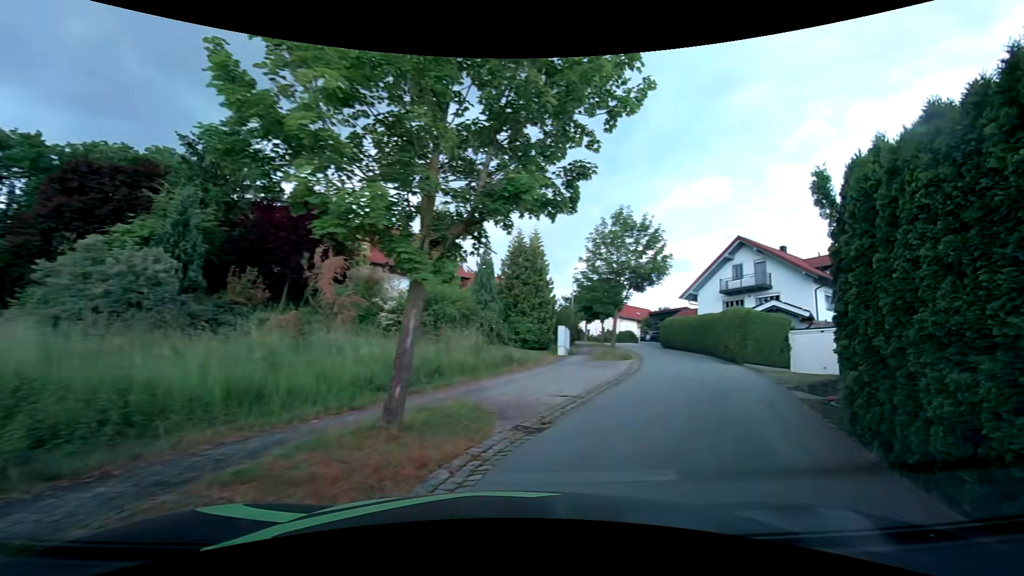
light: Day
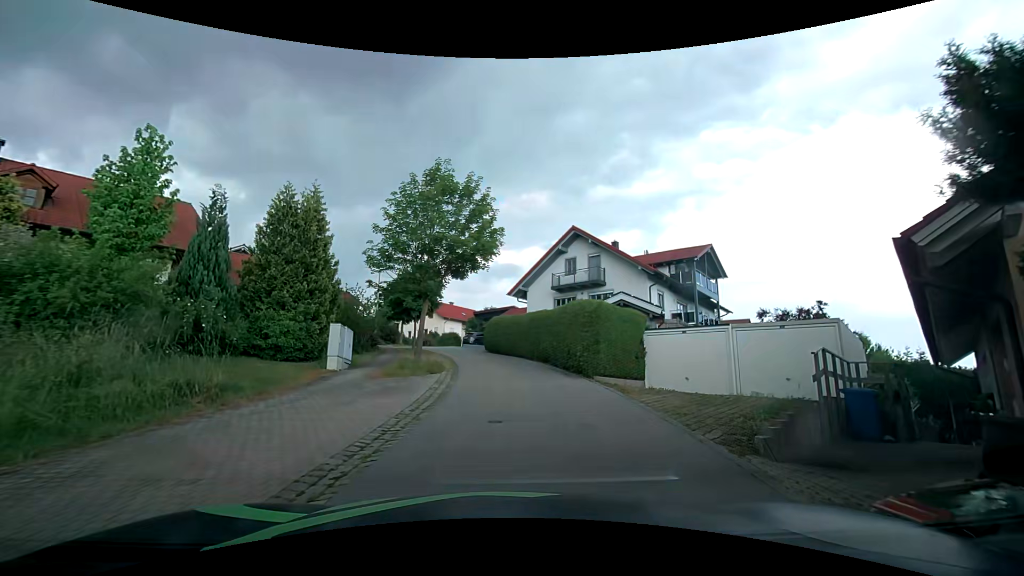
(+2.3, +7.8) m; +23°
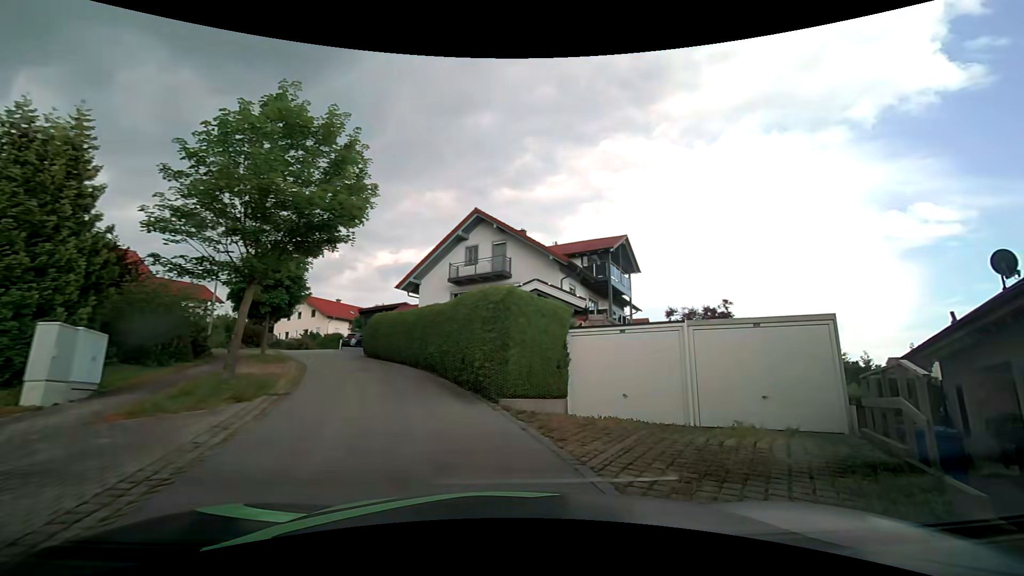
(+0.4, +5.4) m; +12°
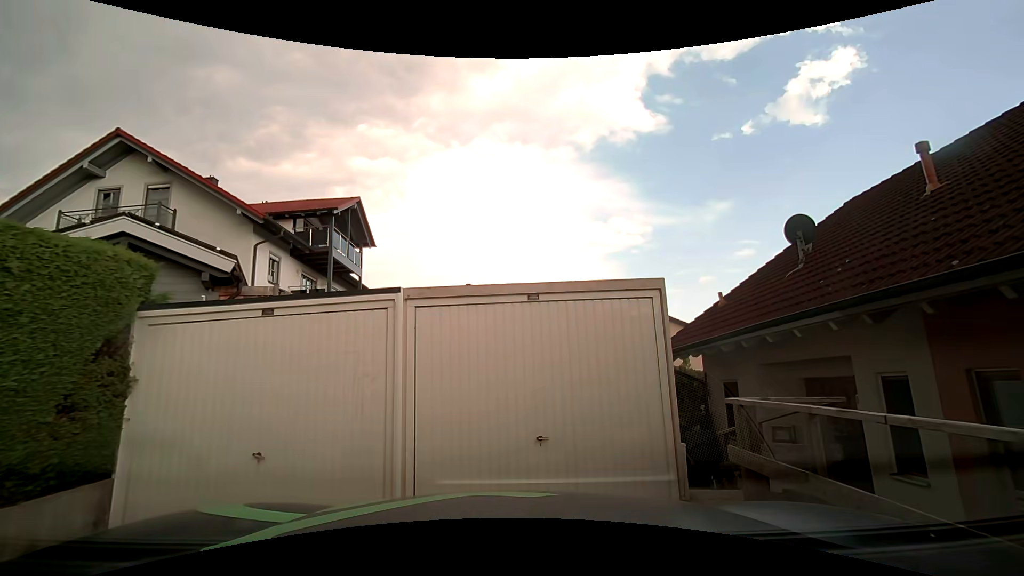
(+1.4, +6.2) m; +28°
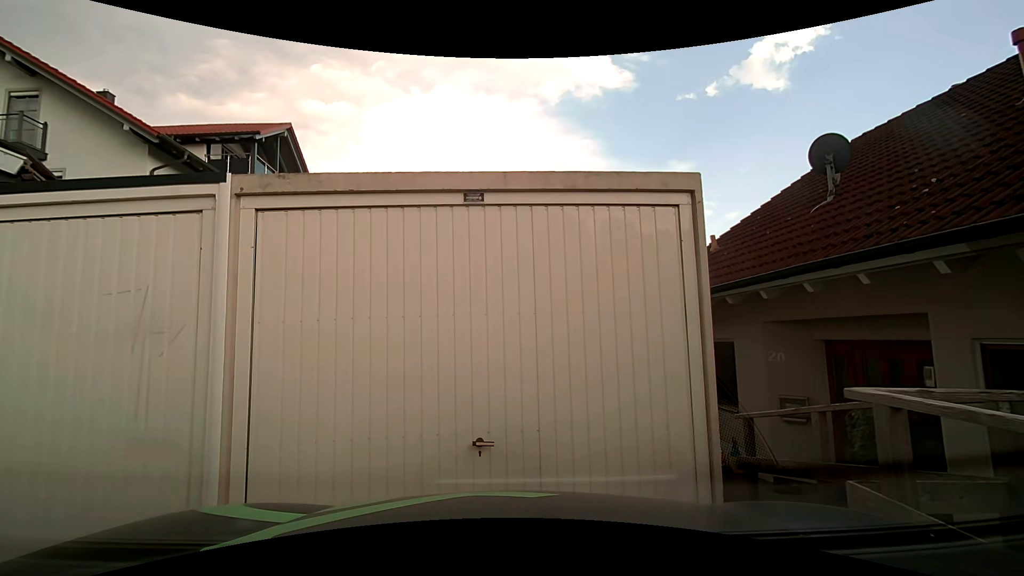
(+0.1, +2.2) m; +2°
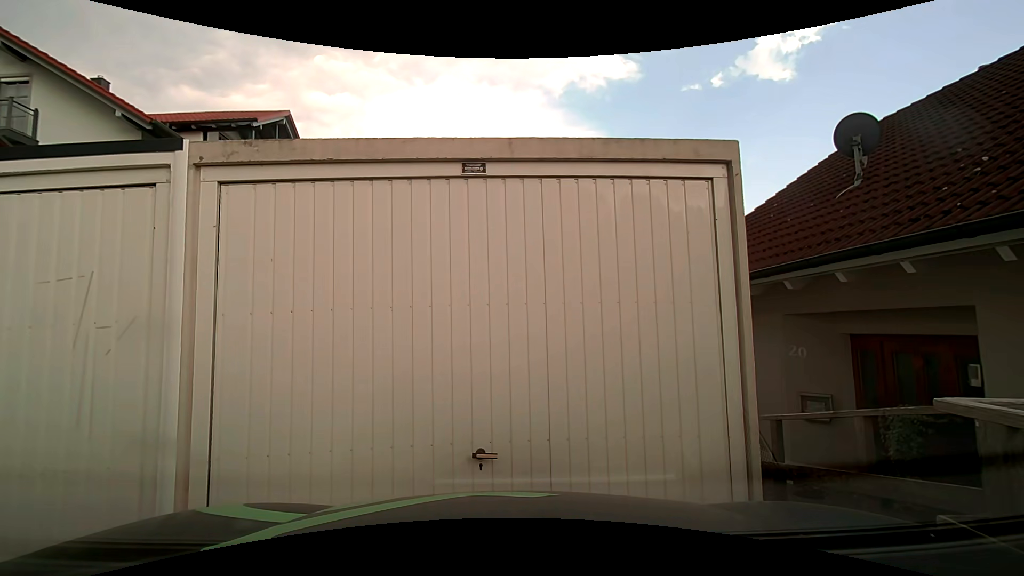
(0.0, +0.4) m; 0°
